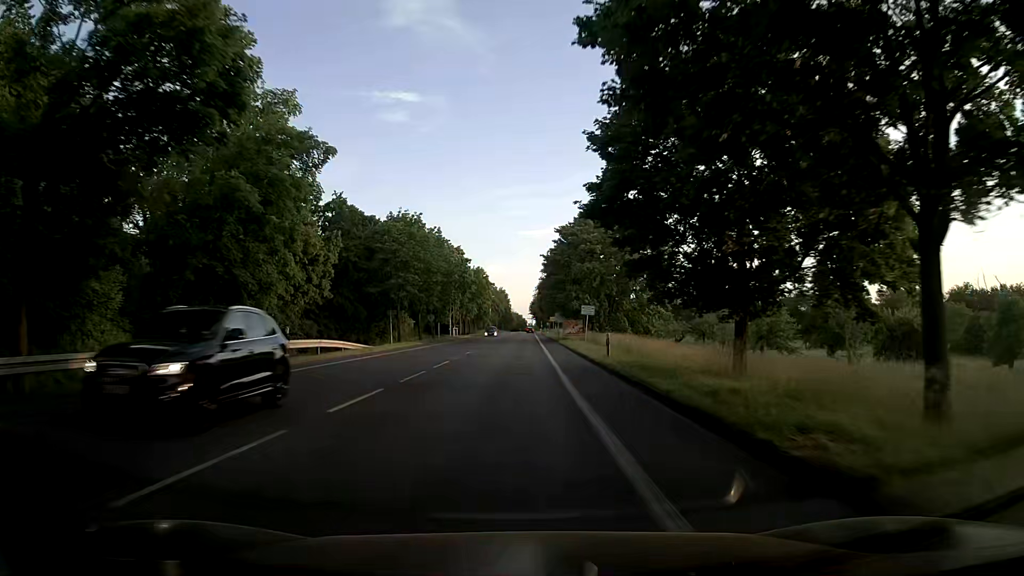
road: secondary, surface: asphalt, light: Day
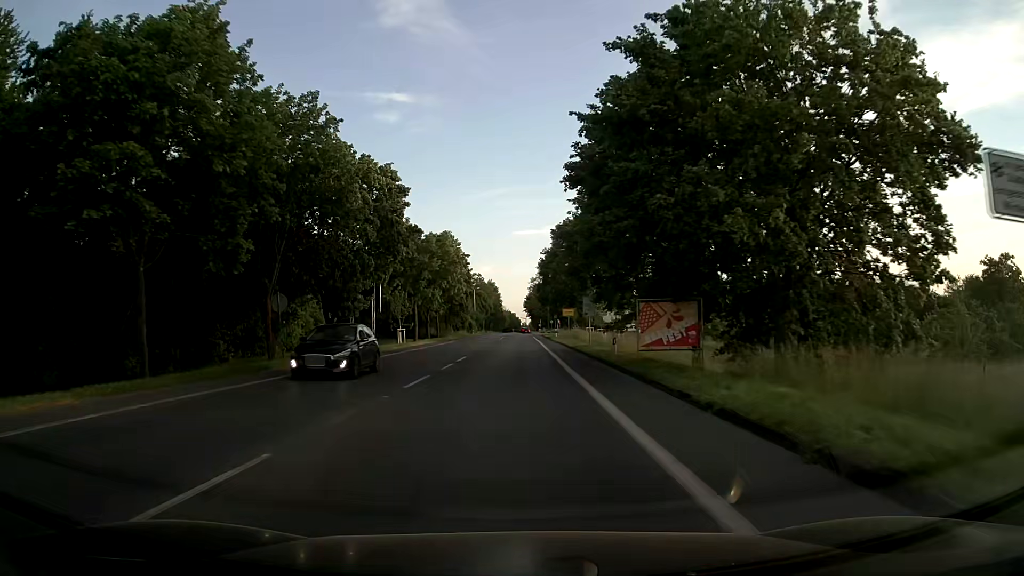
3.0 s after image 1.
(+0.6, +43.7) m; +1°
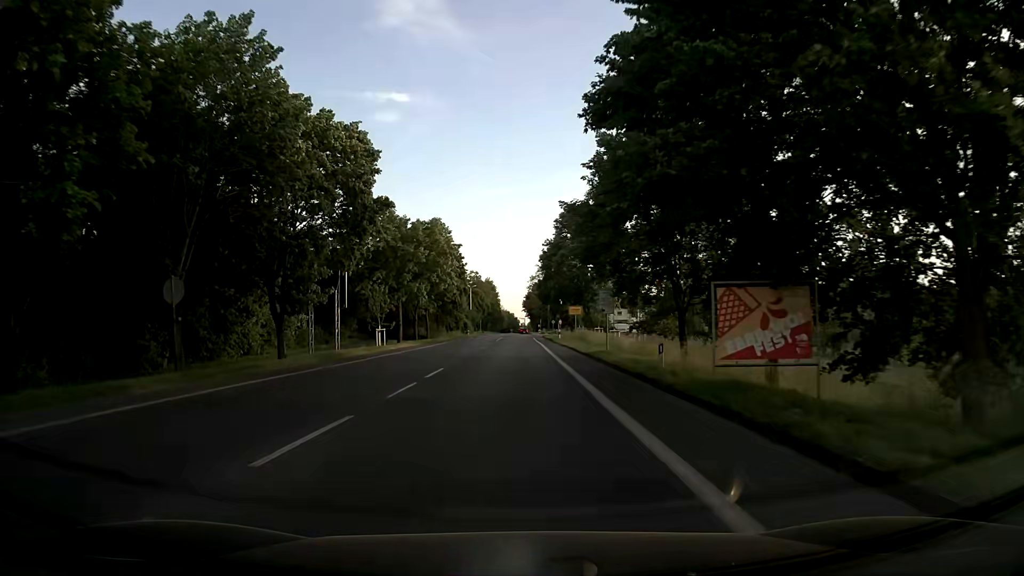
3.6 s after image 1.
(0.0, +8.8) m; 0°
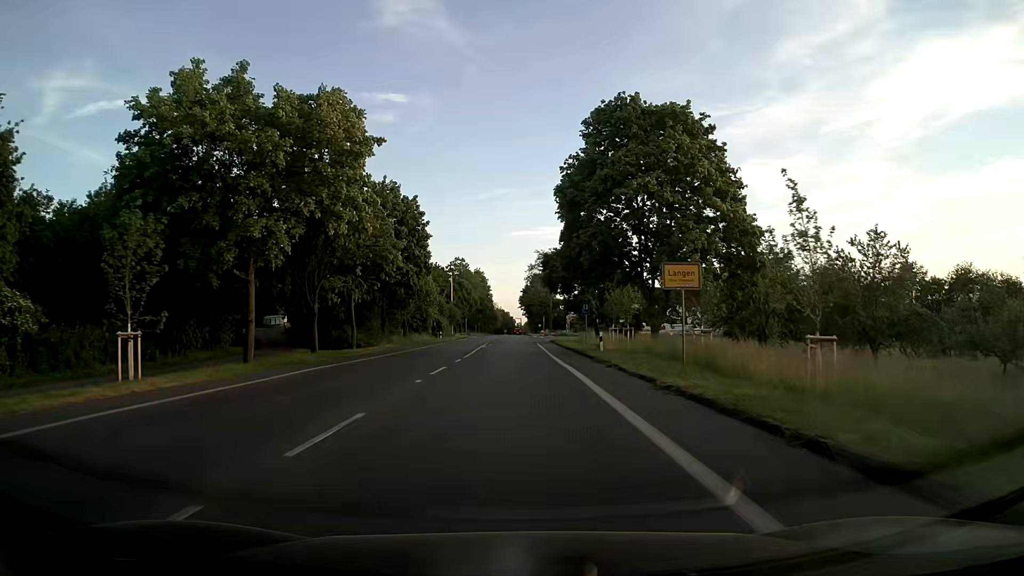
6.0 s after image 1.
(+0.1, +35.6) m; 0°
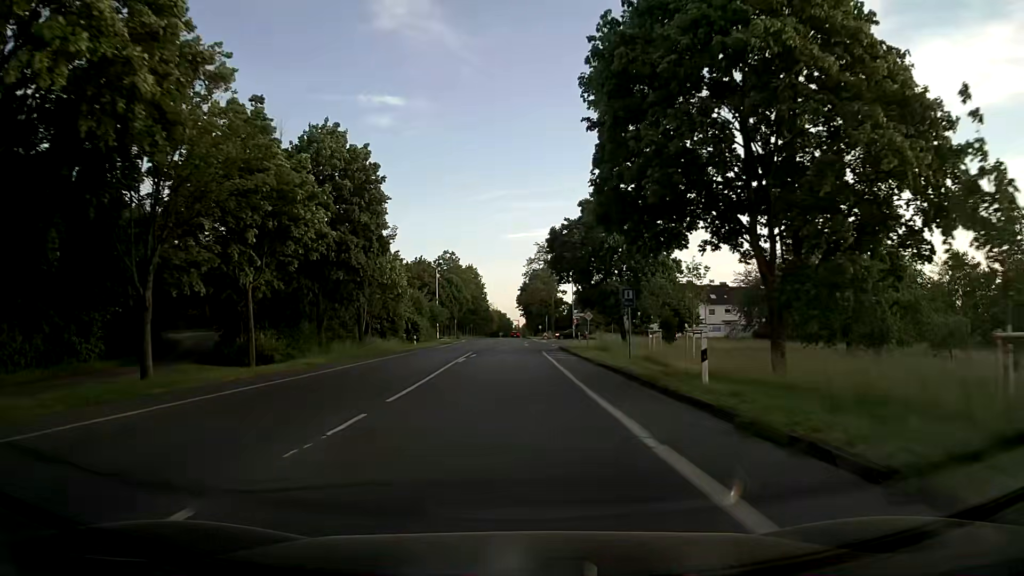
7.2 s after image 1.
(+0.1, +17.9) m; +1°
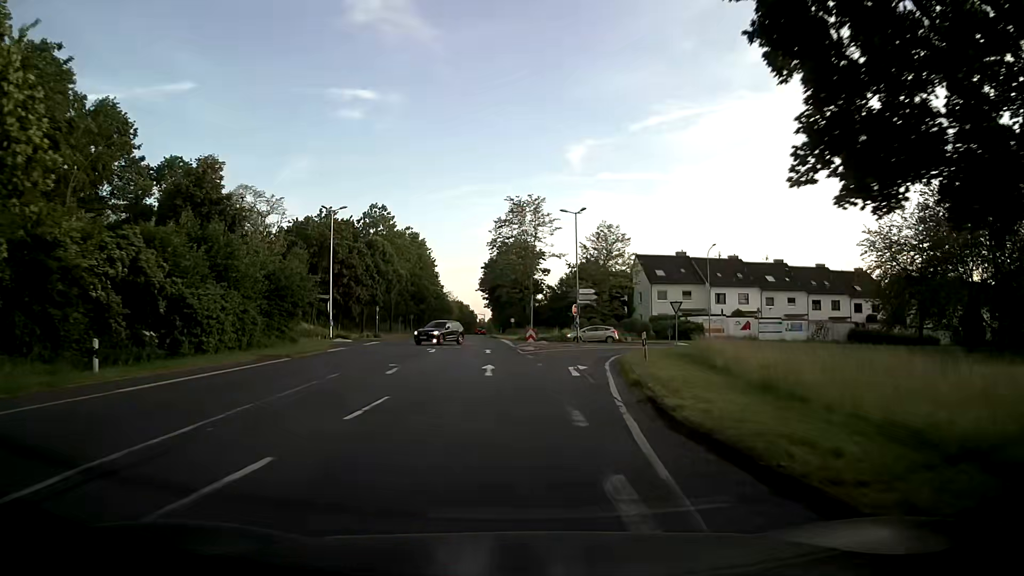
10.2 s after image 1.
(+0.5, +43.8) m; +2°
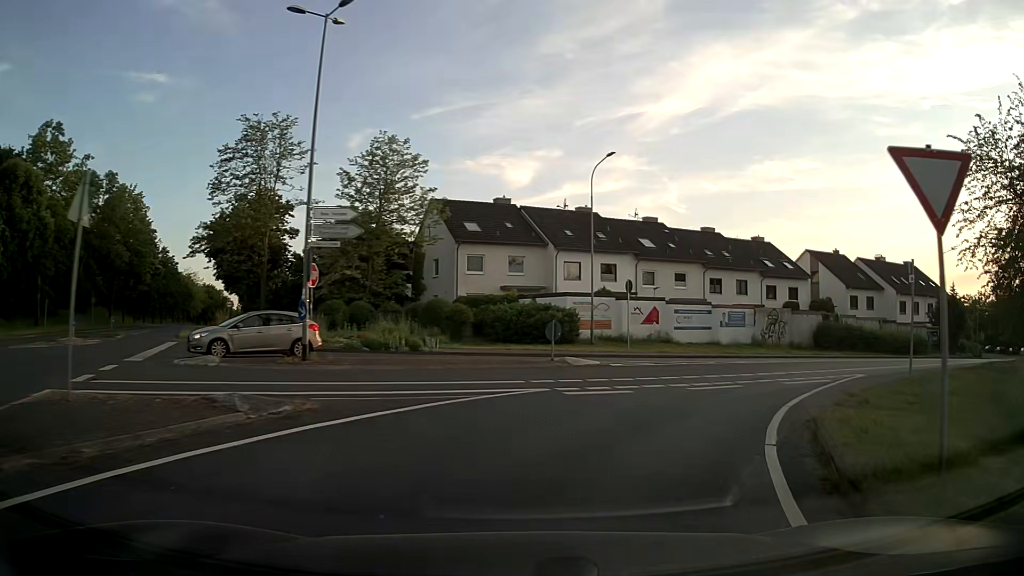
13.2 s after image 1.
(+3.5, +33.2) m; +19°
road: tertiary_link
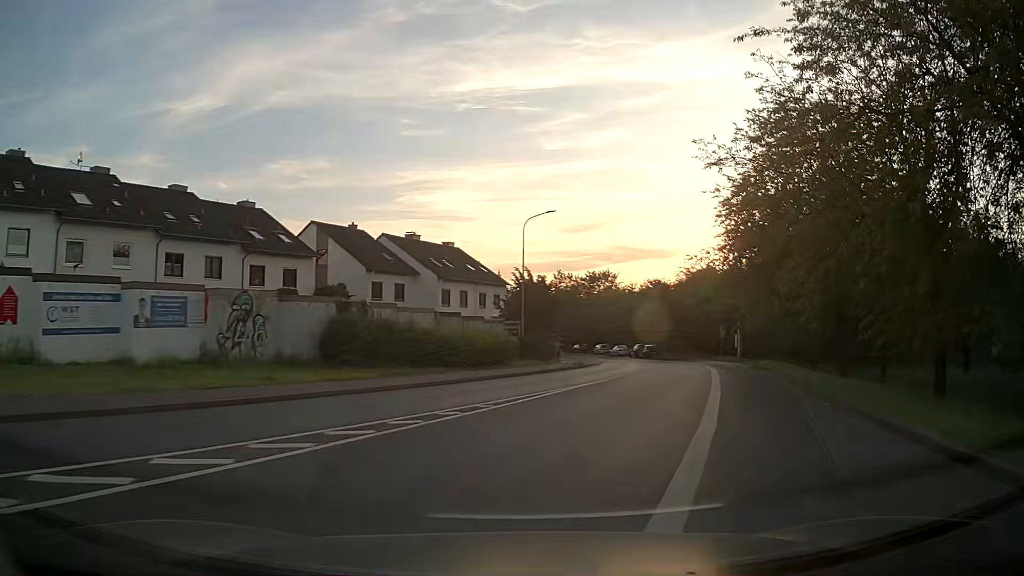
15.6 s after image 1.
(+7.3, +18.6) m; +43°
(+1, +10) (+4, +20) (+7, +29) (+9, +39) (+11, +49) (+11, +59) (+12, +69) (+11, +79) (+11, +89) (+9, +99) m
